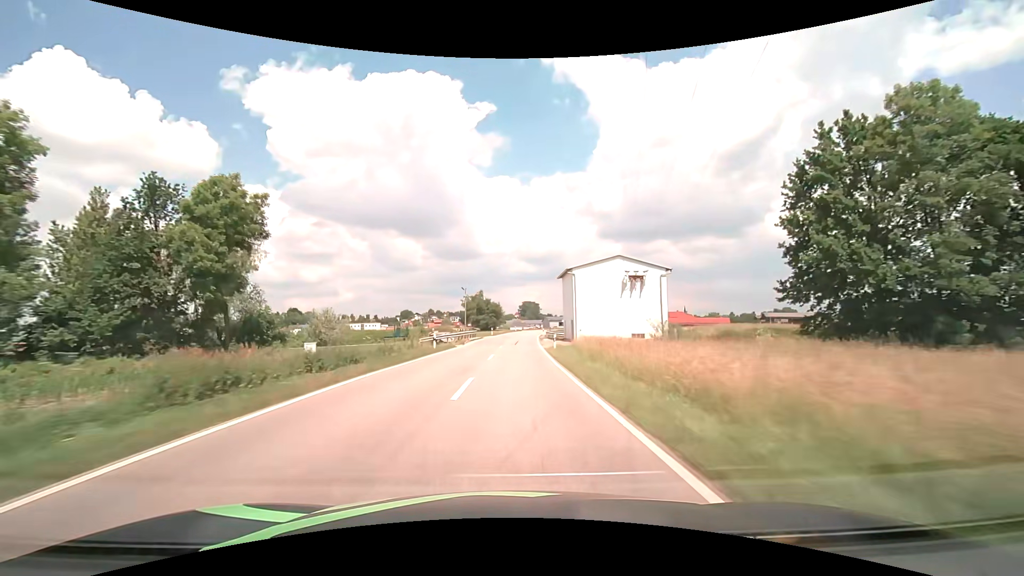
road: tertiary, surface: asphalt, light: Day
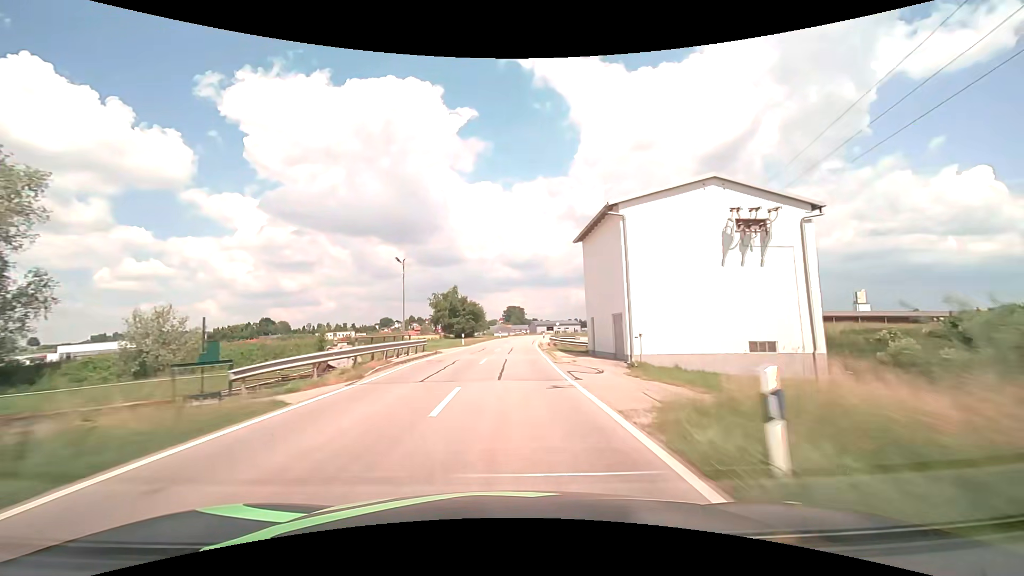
(+0.6, +25.6) m; +2°
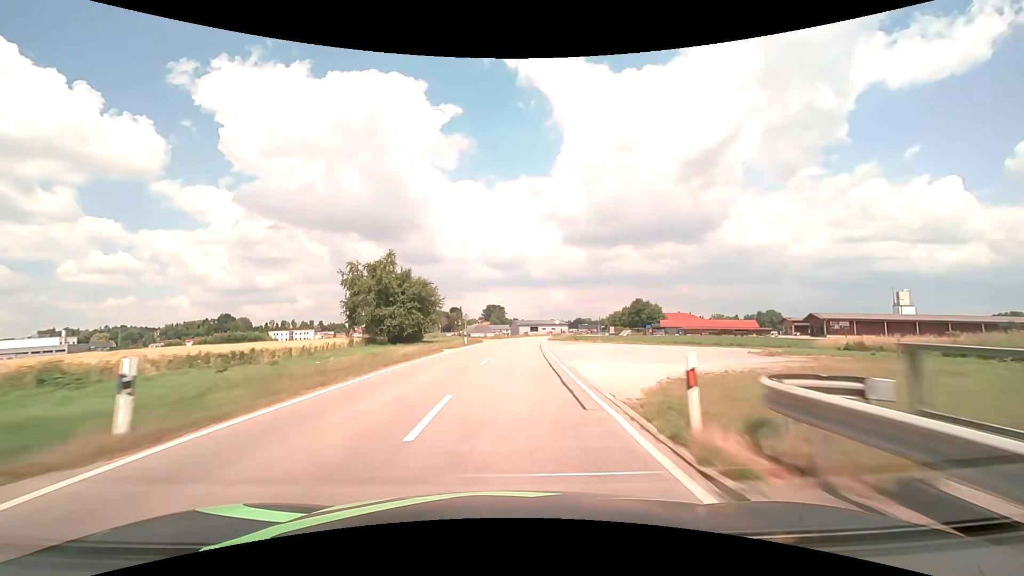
(+0.7, +38.0) m; +2°
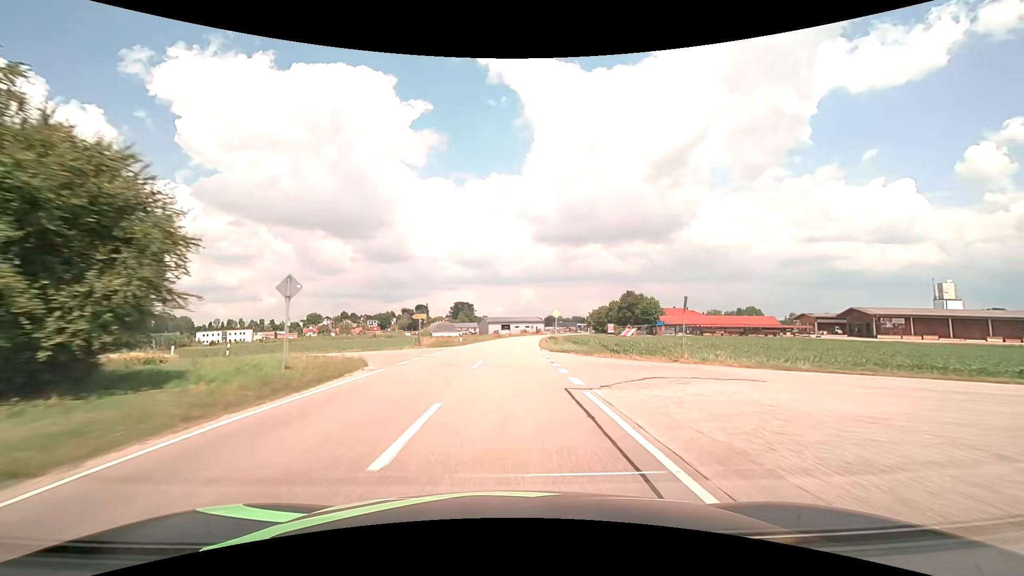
(+1.2, +37.4) m; +3°
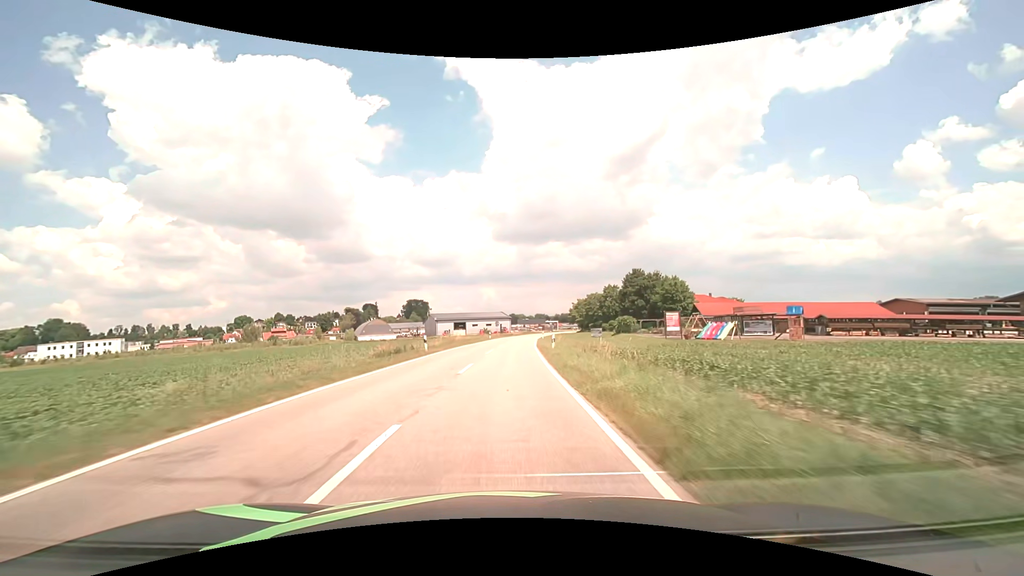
(+2.4, +62.0) m; +4°
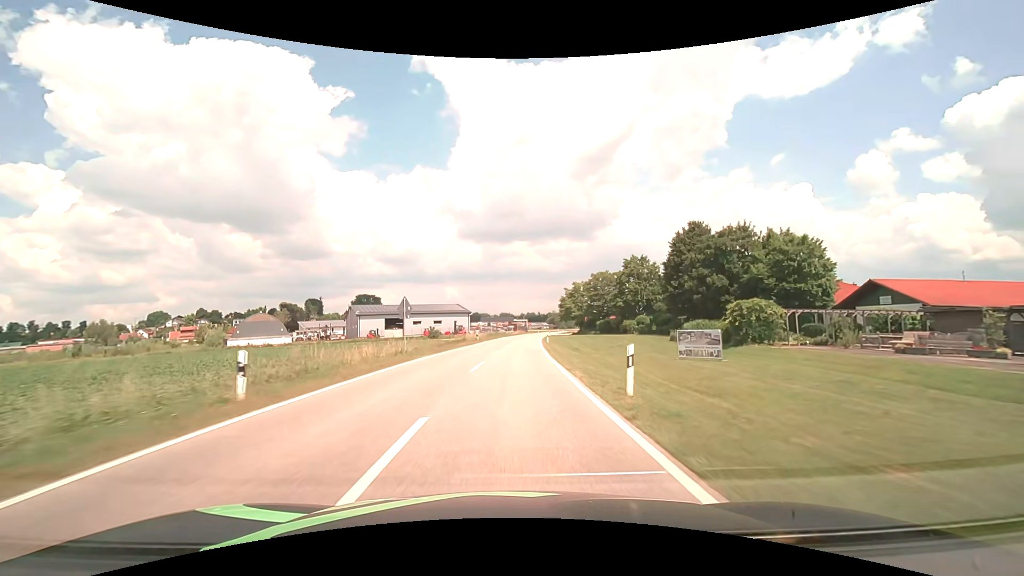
(+1.7, +60.0) m; +4°
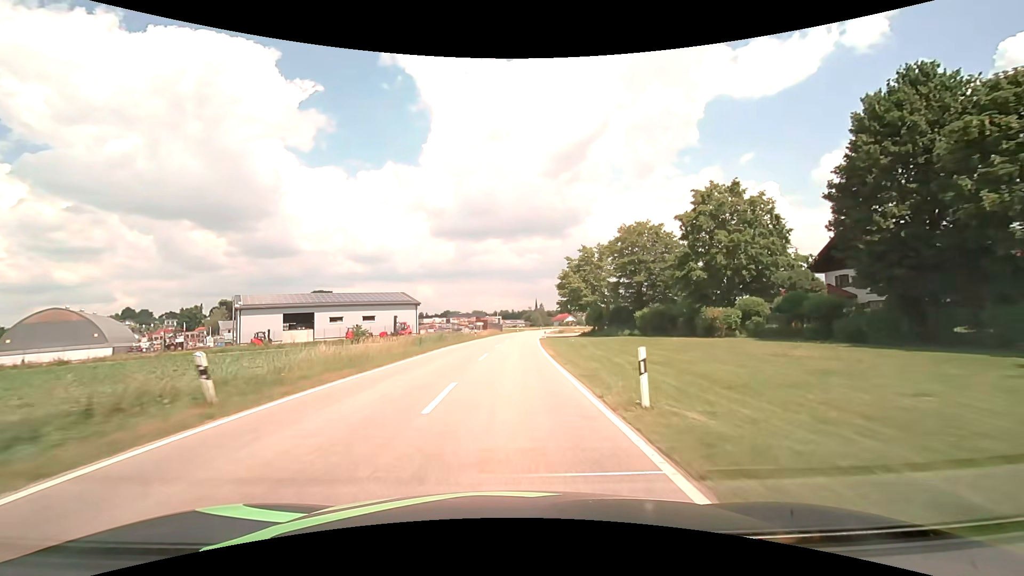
(+1.4, +43.6) m; +3°
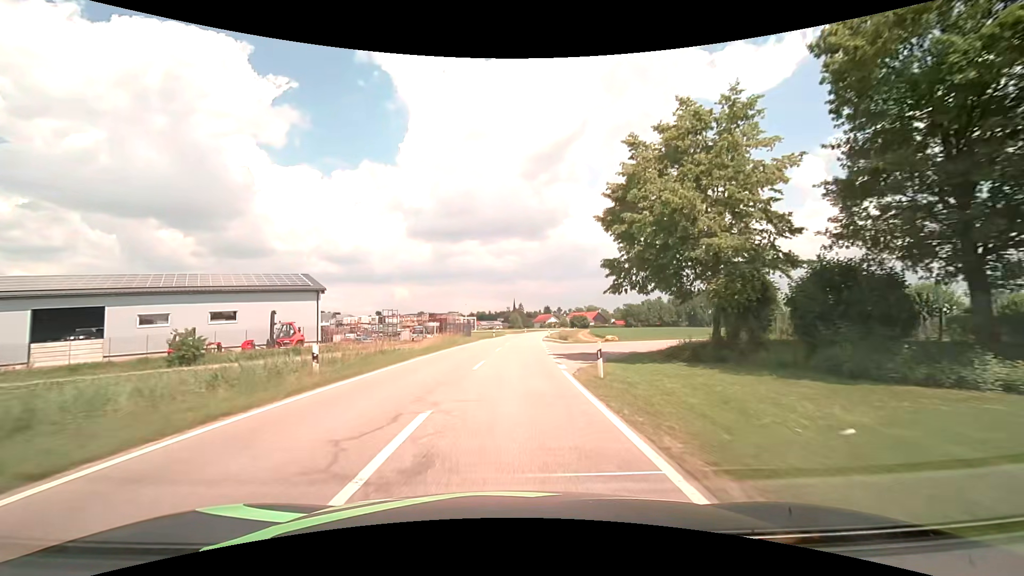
(+0.9, +39.7) m; +3°
